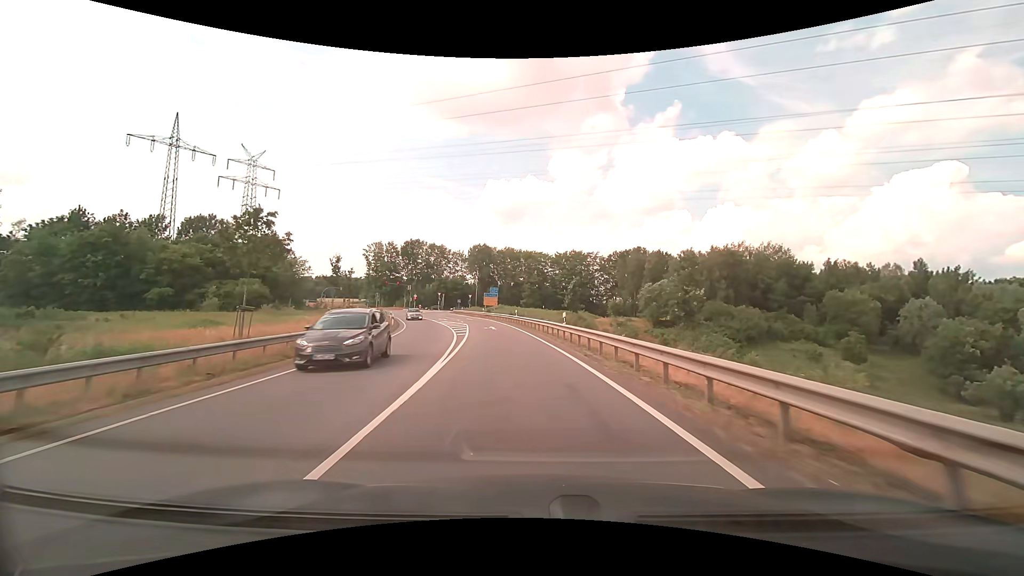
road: primary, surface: asphalt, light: Day
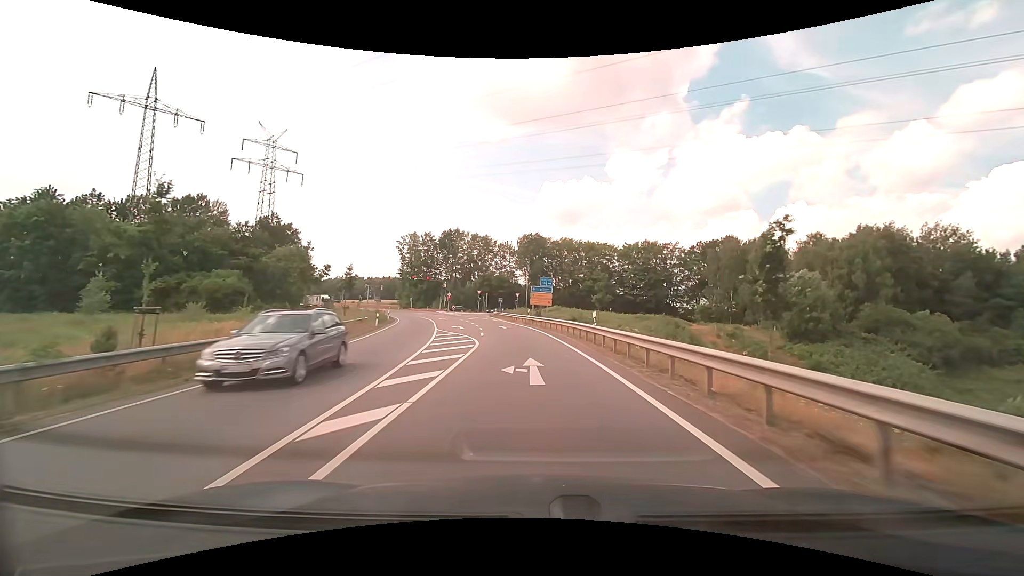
(-1.7, +26.8) m; -7°
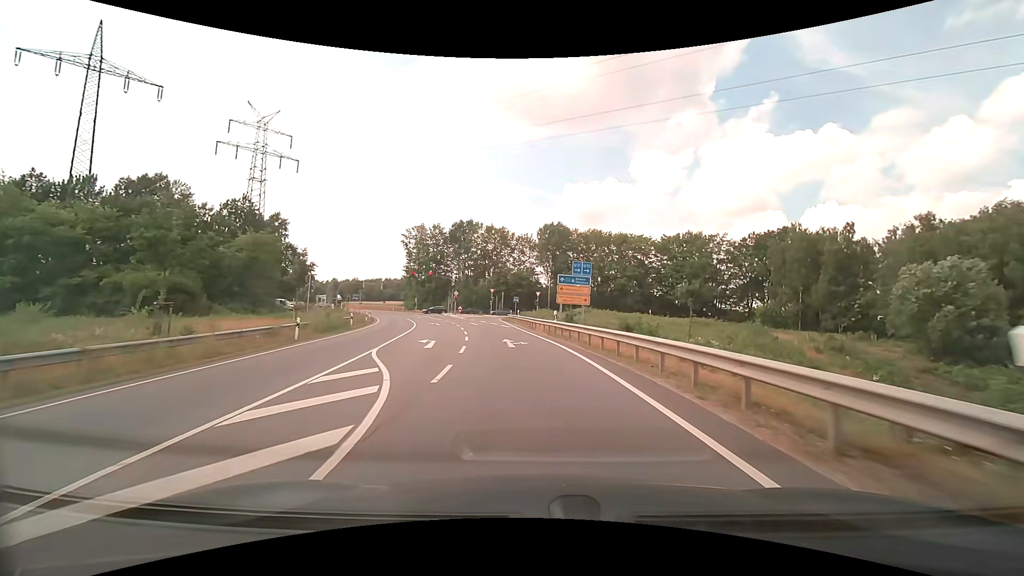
(-0.3, +17.0) m; -2°
(0, +10) (-1, +20) (-2, +30) (-3, +40) (-5, +50) (-6, +60) (-7, +70) (-5, +79) (0, +88) (+8, +94) m
